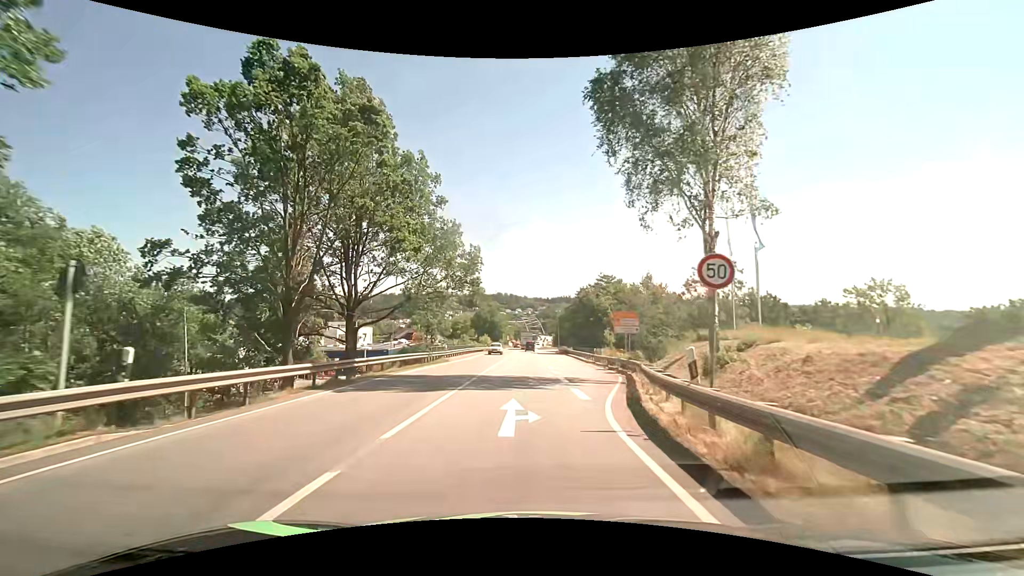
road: primary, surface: asphalt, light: Day
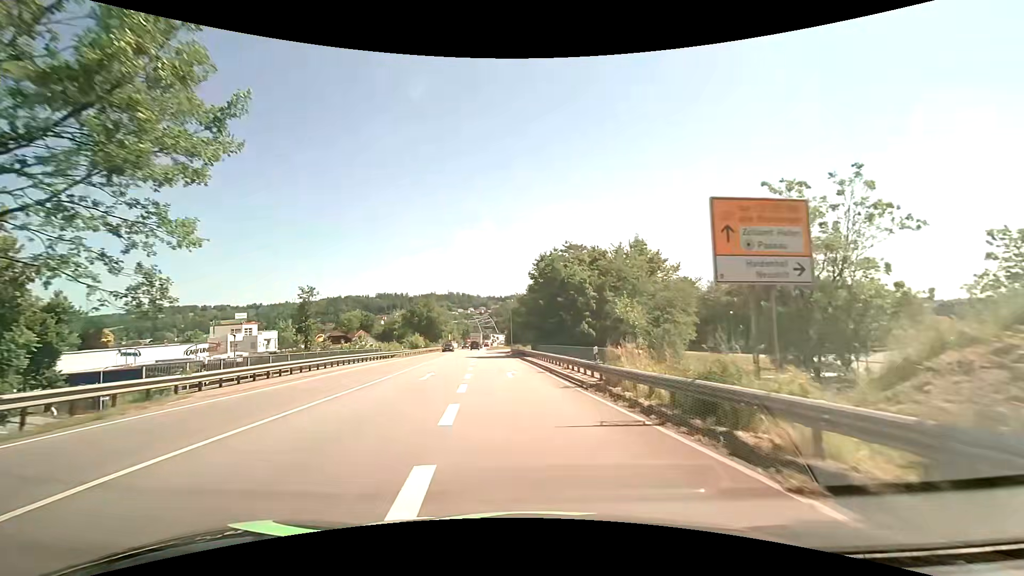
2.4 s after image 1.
(+1.7, +27.8) m; +6°
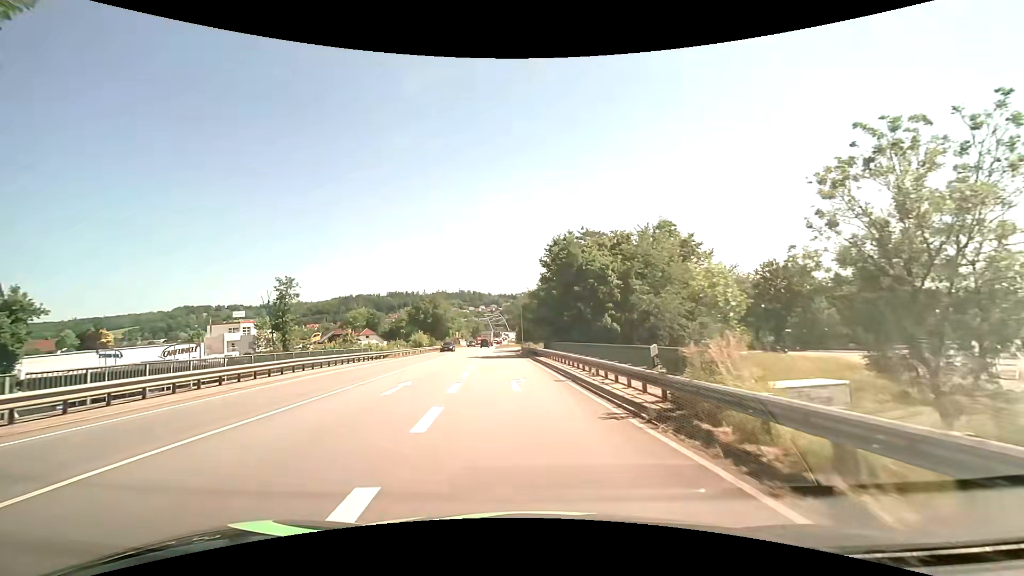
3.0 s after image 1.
(-0.1, +6.8) m; -1°
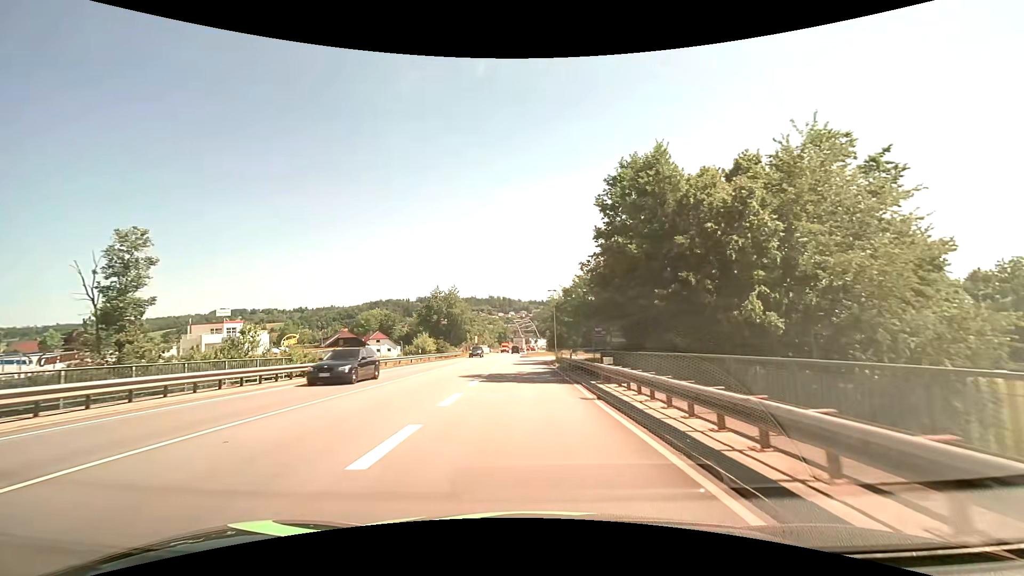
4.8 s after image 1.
(-0.9, +20.2) m; -4°
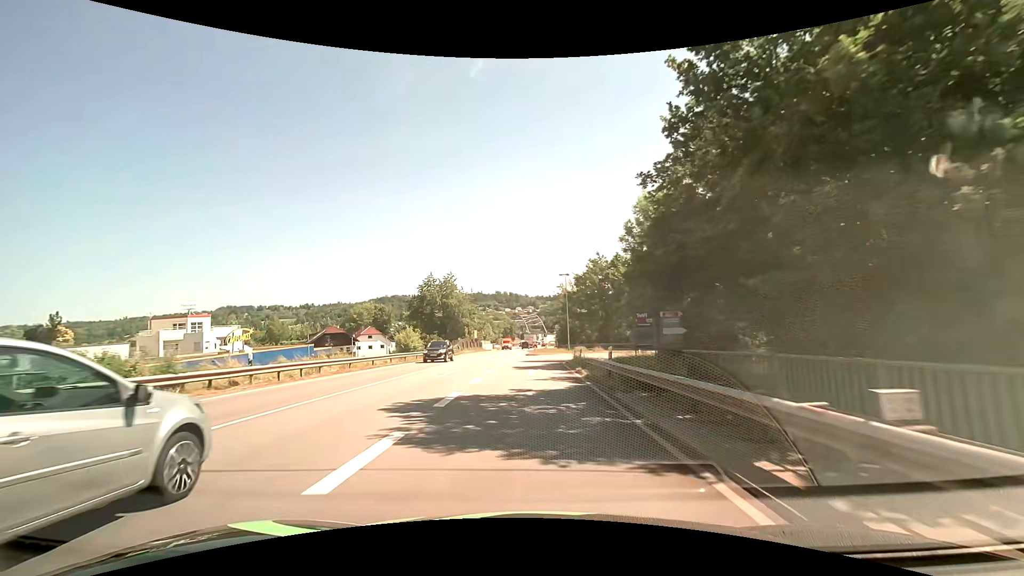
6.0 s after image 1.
(-0.1, +13.0) m; -1°
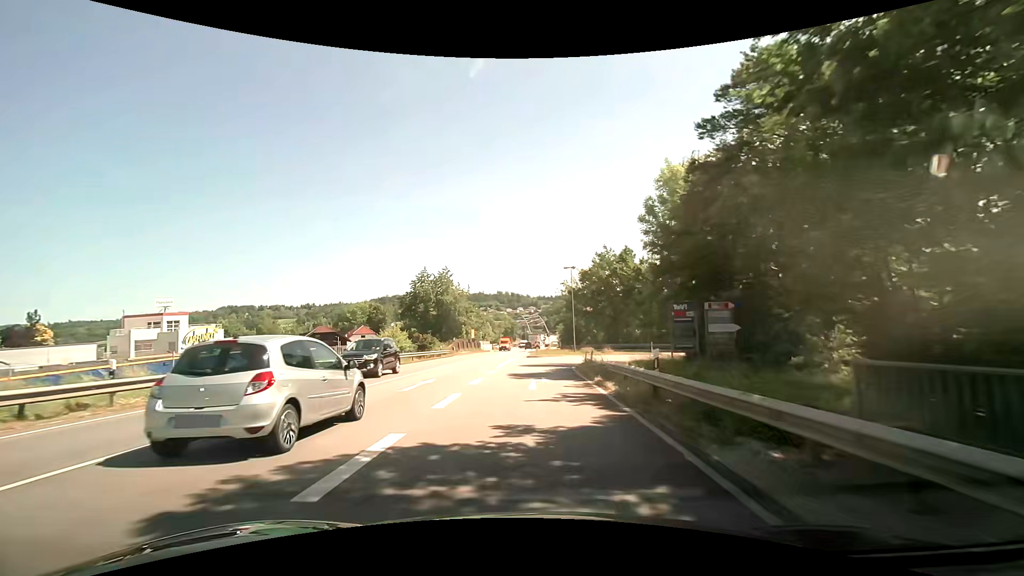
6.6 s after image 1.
(0.0, +6.3) m; 0°
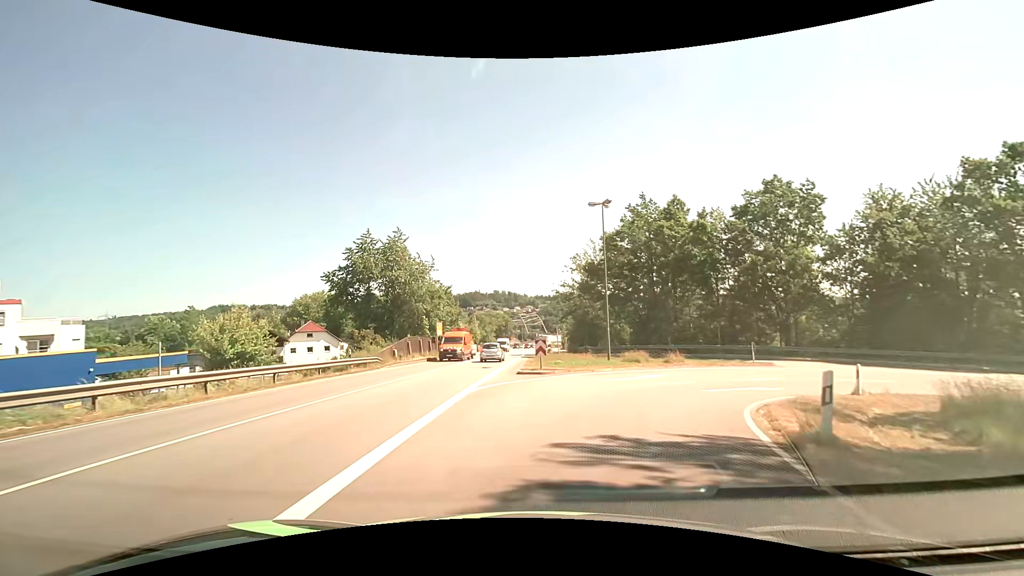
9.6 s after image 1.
(0.0, +26.5) m; +1°
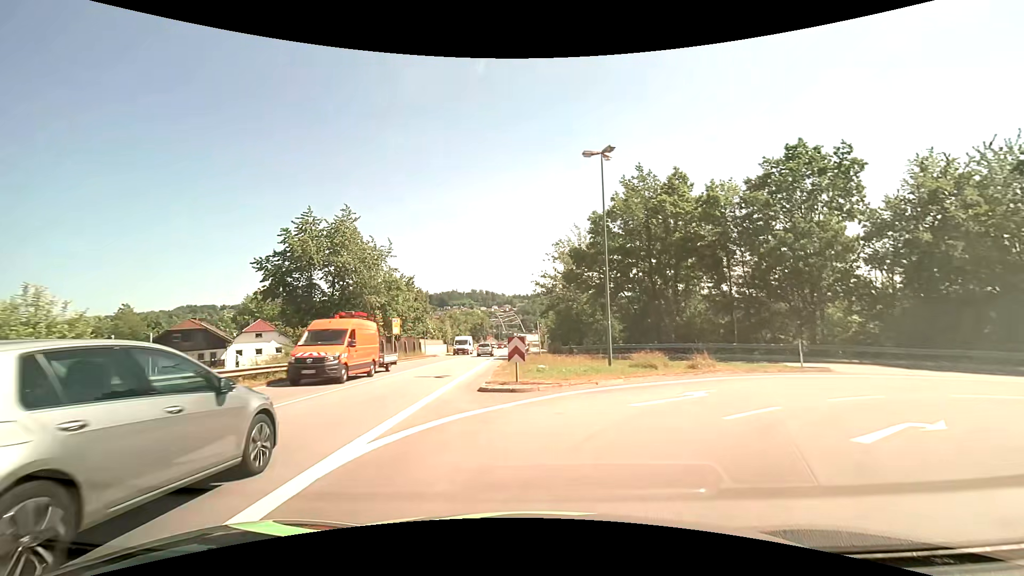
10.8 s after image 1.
(0.0, +8.3) m; +1°
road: primary_link
(+1, +10) (+7, +18) (+16, +21) (+26, +20) (+35, +17) (+45, +13) (+53, +8) (+60, +1) (+67, -6) (+77, -8) m
